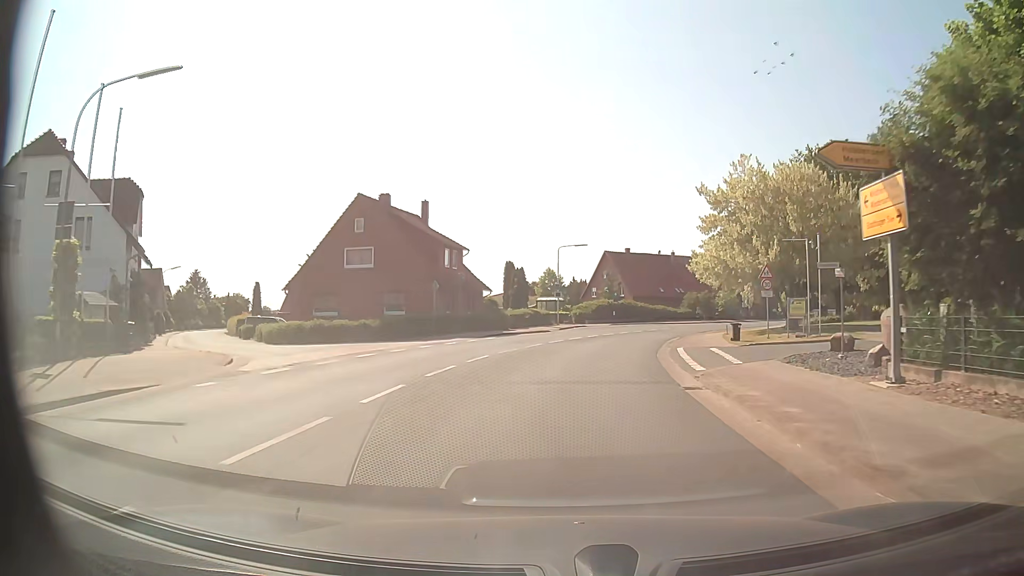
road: secondary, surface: asphalt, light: Day
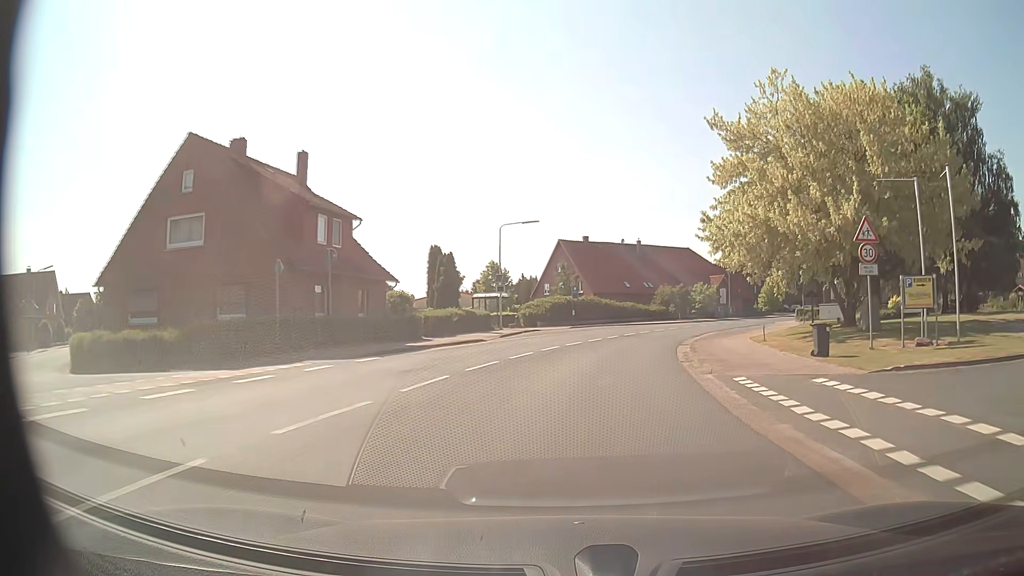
(+0.4, +16.2) m; +3°
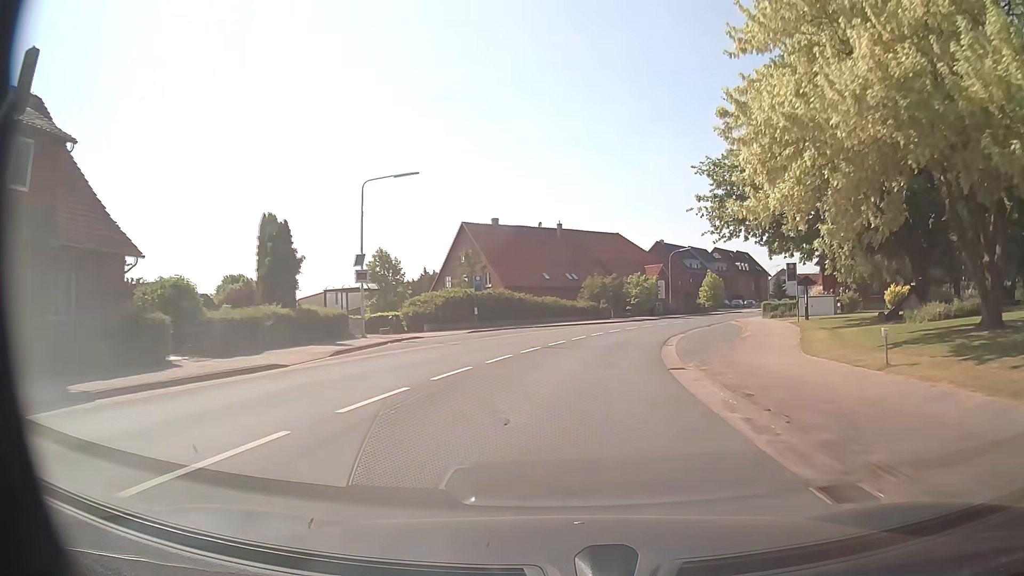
(+1.1, +16.1) m; +8°
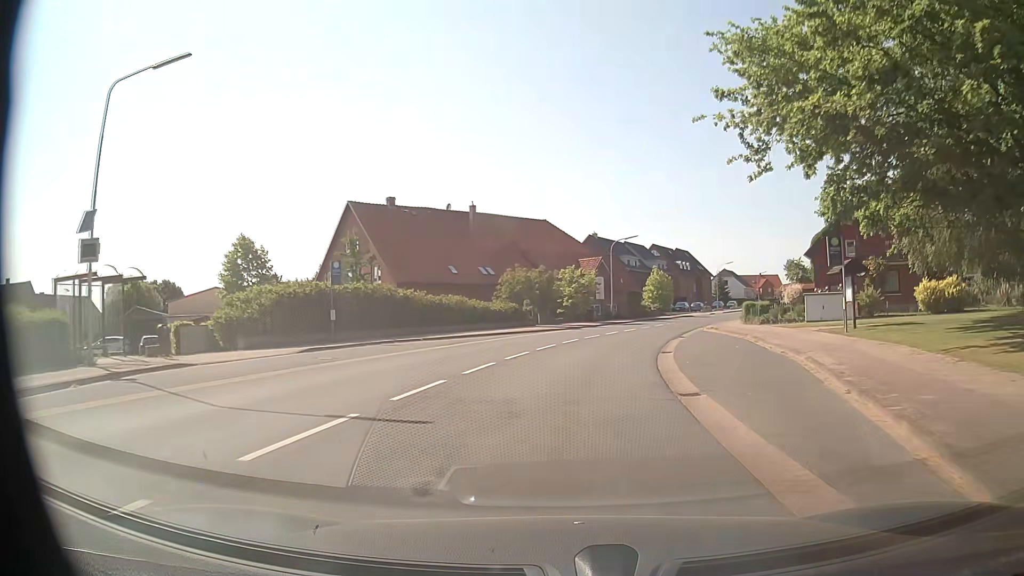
(+0.9, +16.0) m; +6°
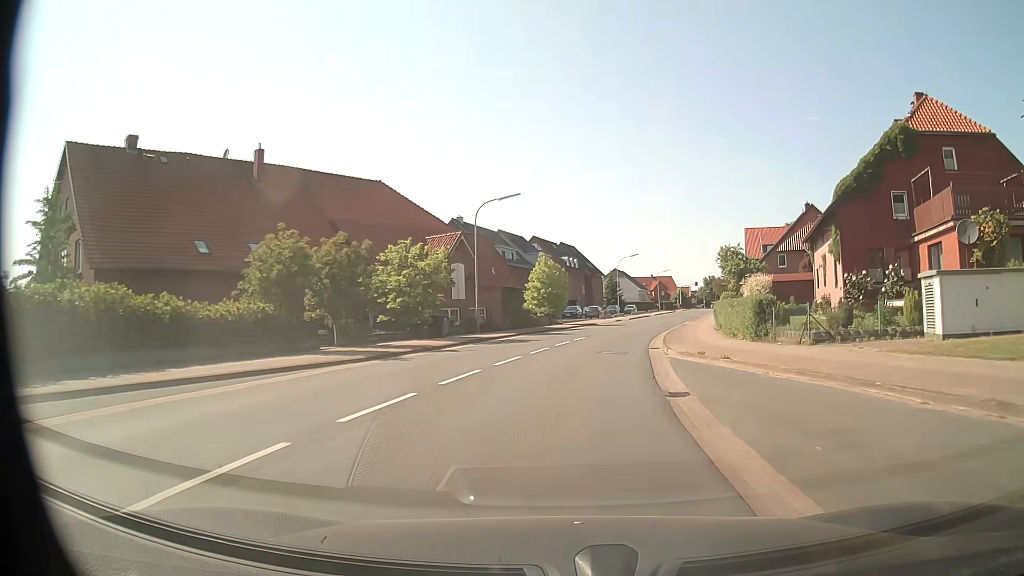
(+2.2, +24.0) m; +10°
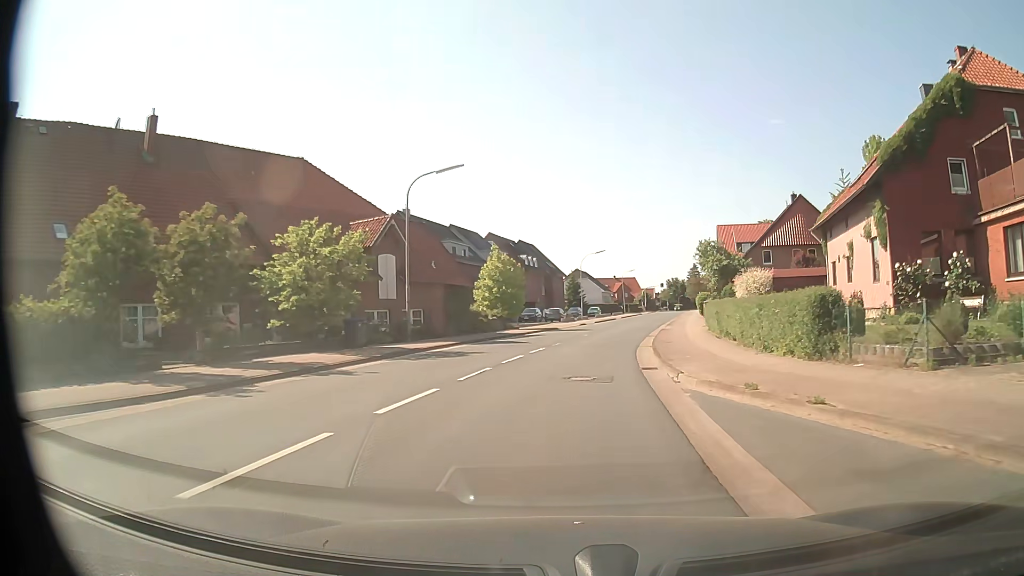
(+0.3, +8.0) m; +4°
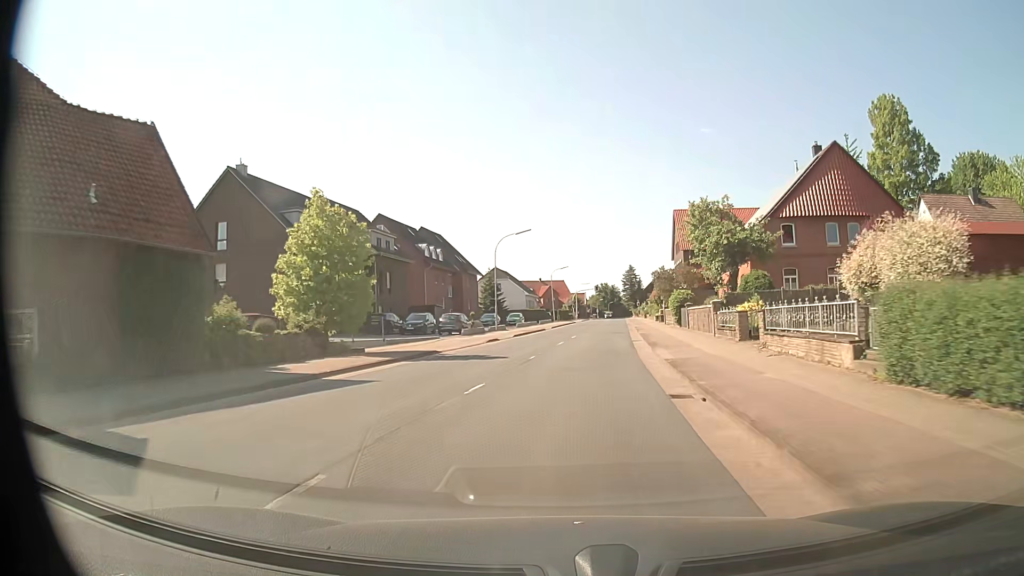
(+1.3, +24.1) m; +6°
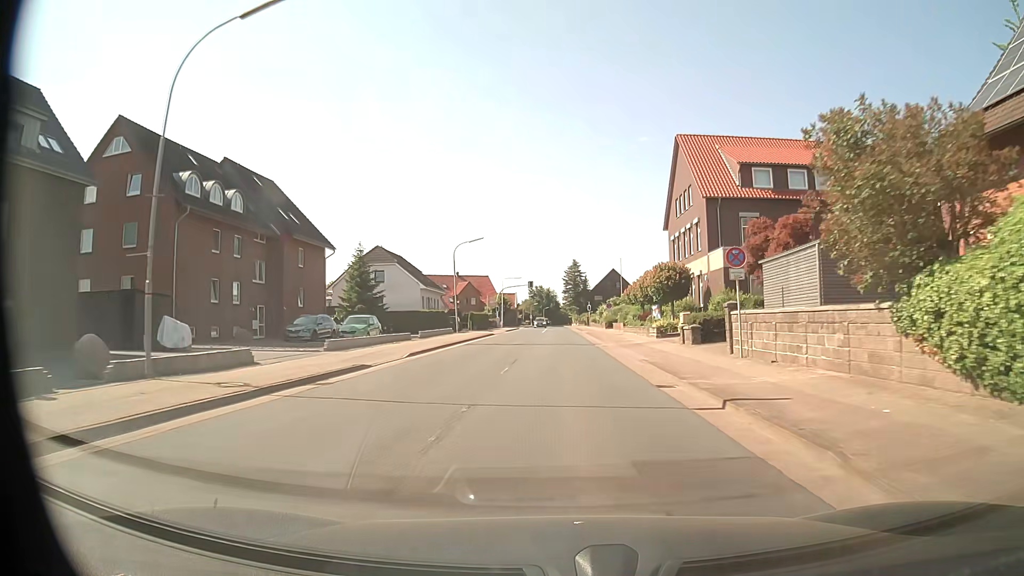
(+2.2, +40.2) m; +6°
(0, +10) (0, +20) (0, +30) (0, +40) (0, +50) (0, +60) (0, +70) (0, +80) (0, +90) (0, +100) m
